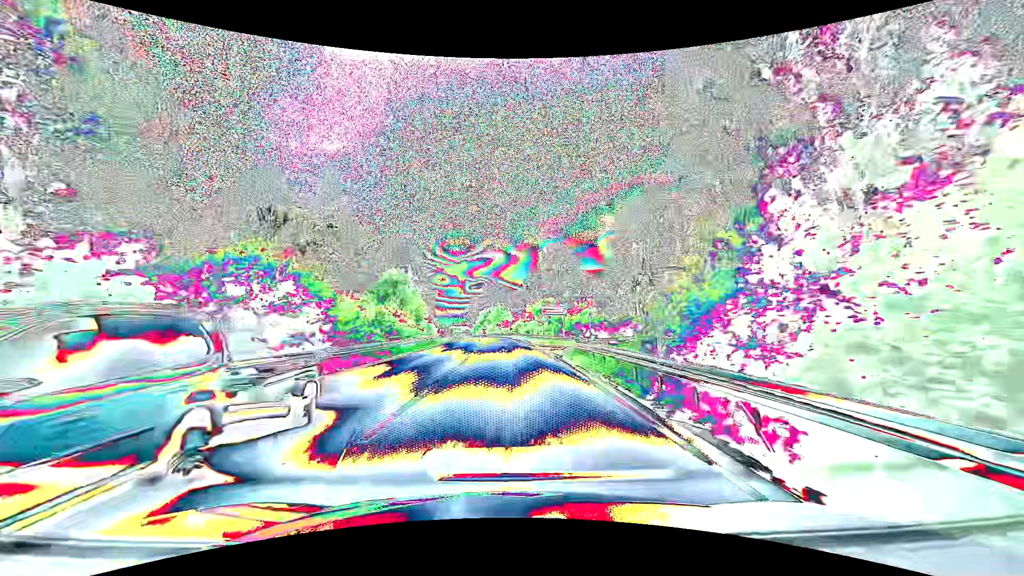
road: primary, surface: asphalt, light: Day
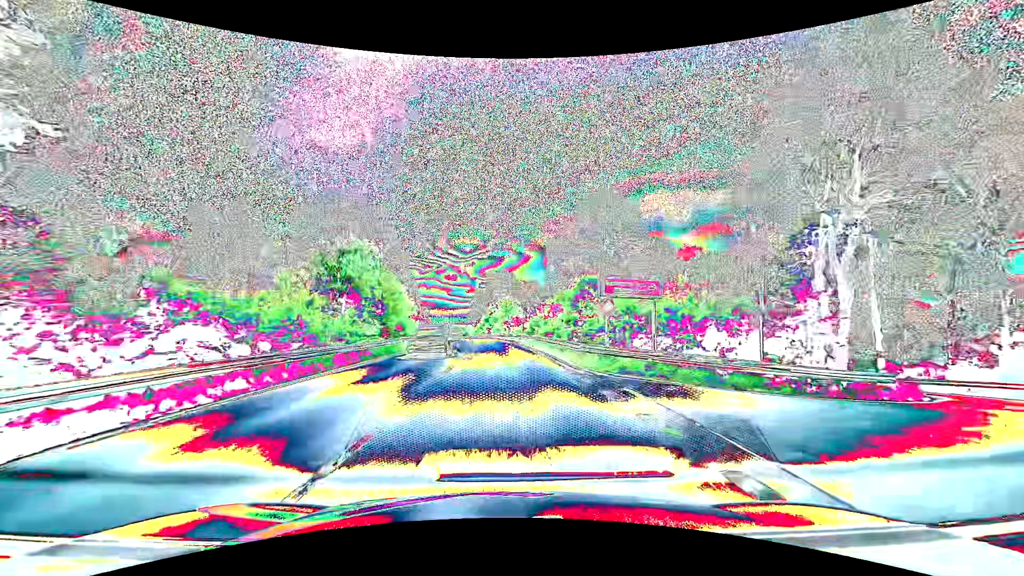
(-0.2, +27.6) m; -1°
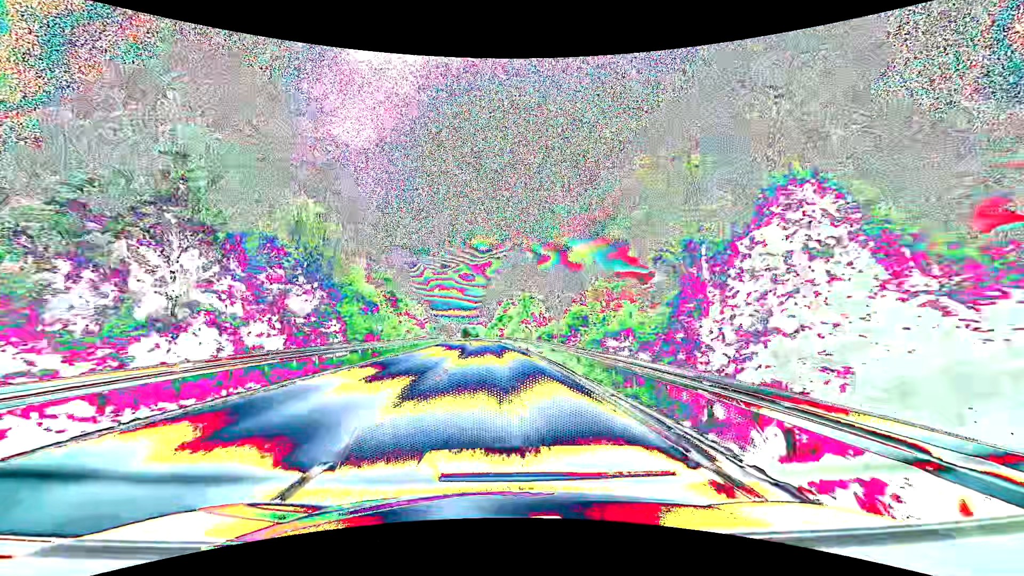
(-0.4, +25.3) m; -2°
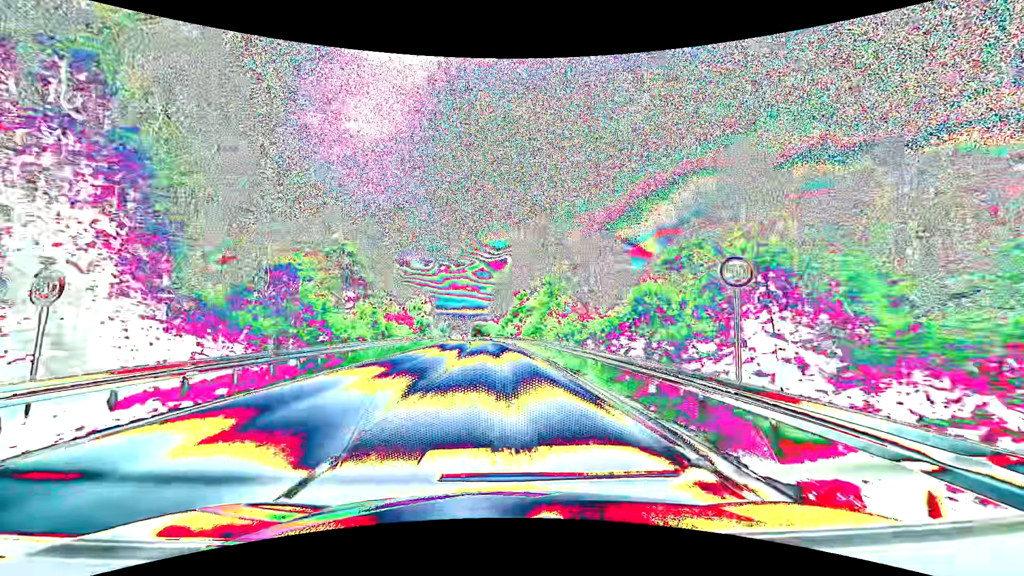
(-0.3, +23.8) m; -1°
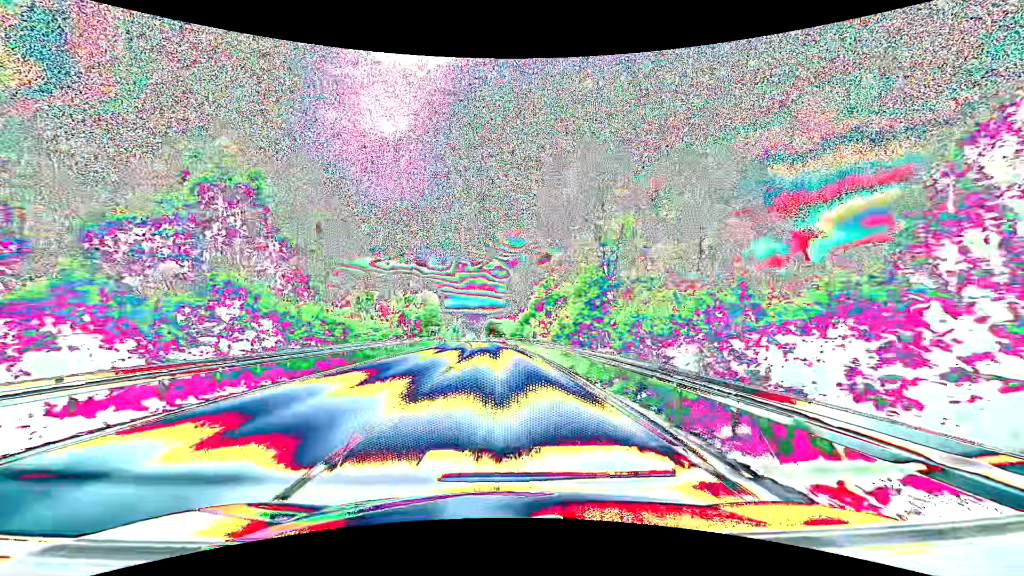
(-0.4, +23.2) m; -2°
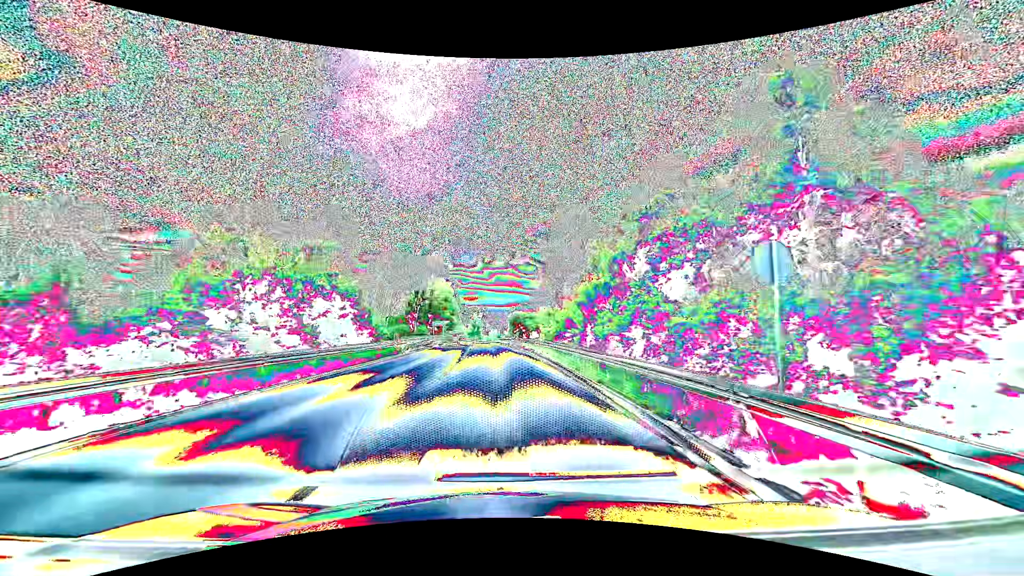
(-1.0, +38.3) m; -4°
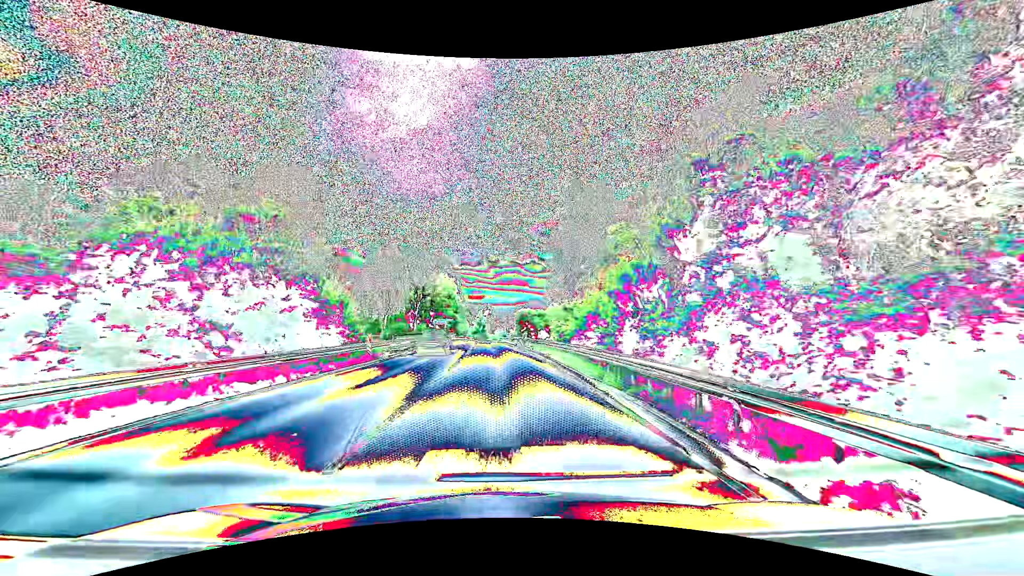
(0.0, +7.7) m; 0°
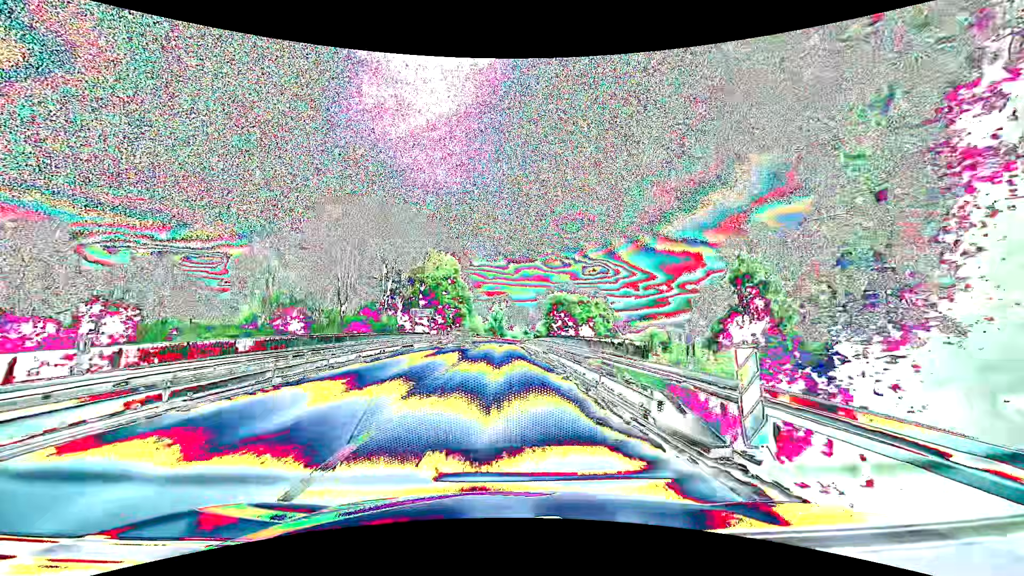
(-0.9, +38.5) m; -2°
(0, +10) (0, +20) (0, +30) (0, +40) (0, +50) (-1, +60) (0, +70) (0, +80) (0, +90) (+1, +100) m
